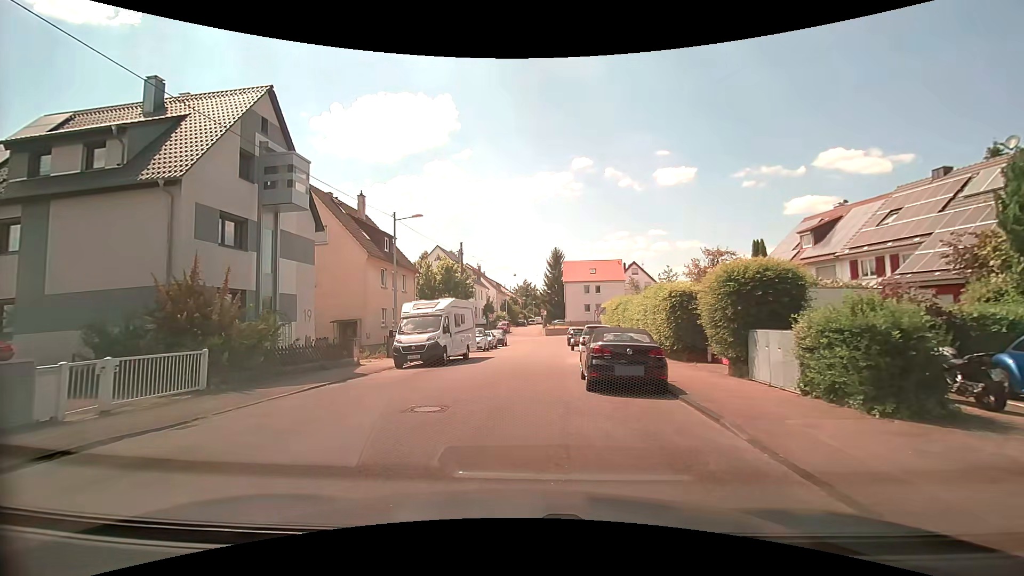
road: residential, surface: asphalt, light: Day
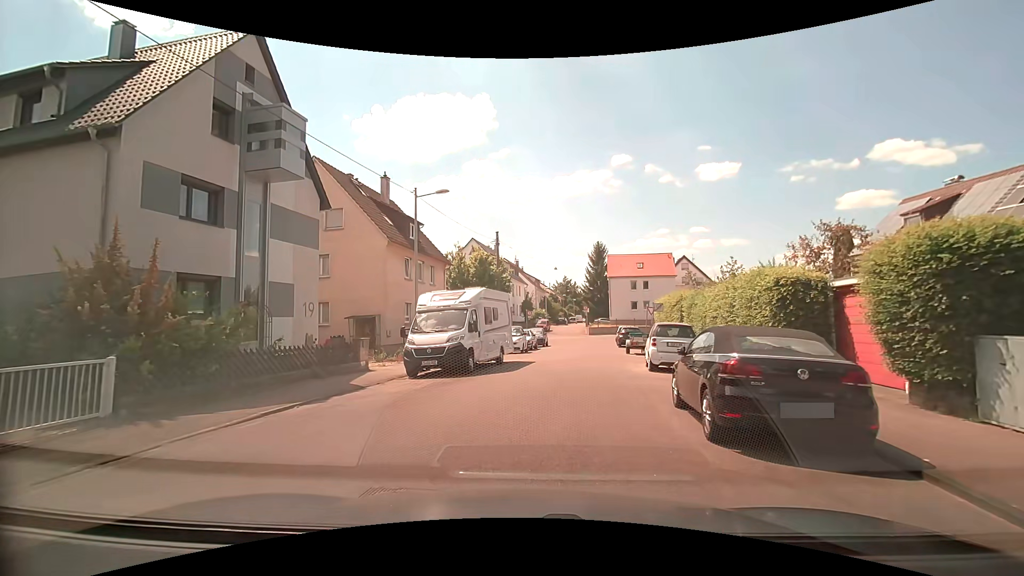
(-0.1, +4.9) m; -5°
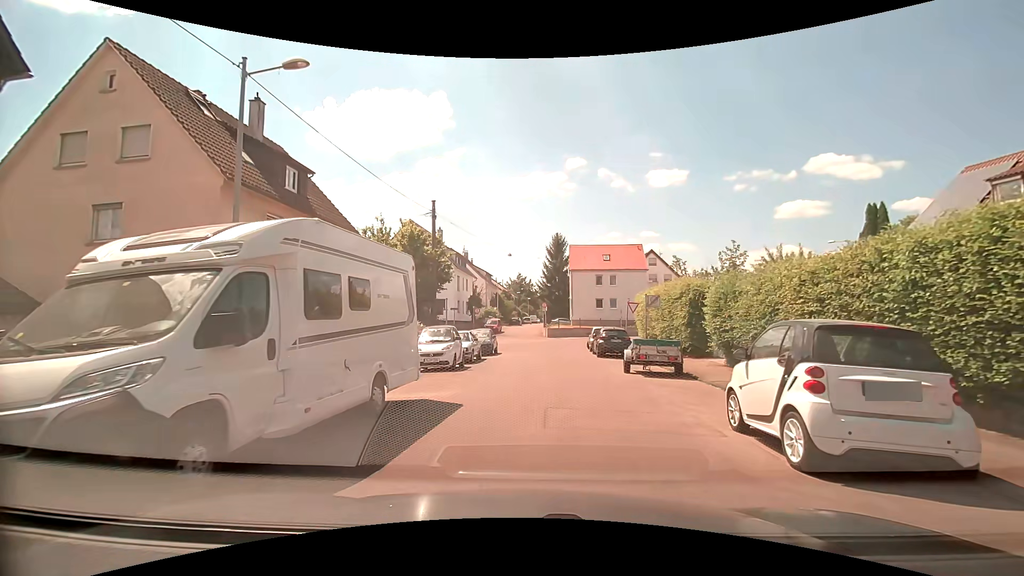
(+0.7, +11.0) m; +6°
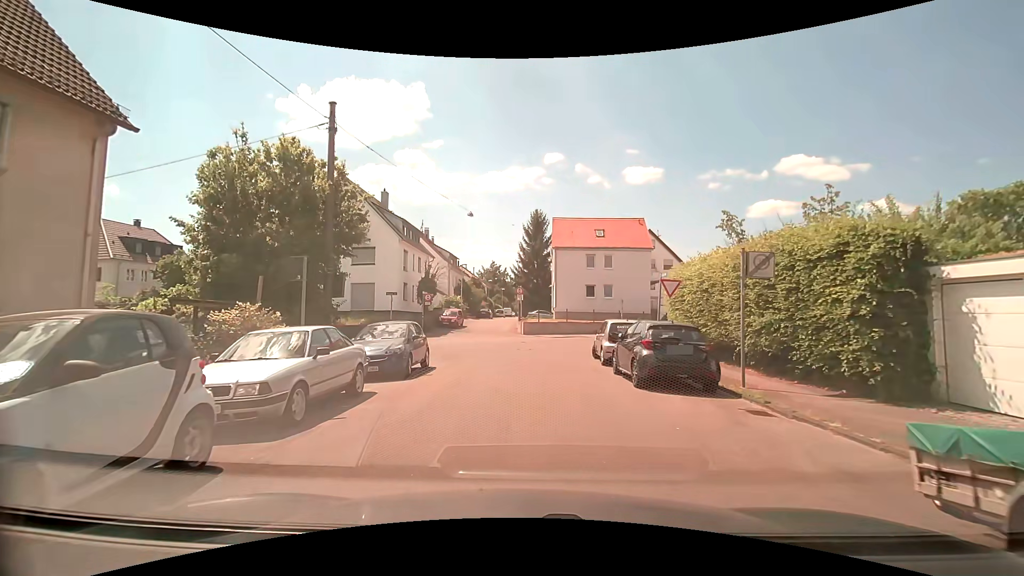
(+0.7, +13.9) m; +4°
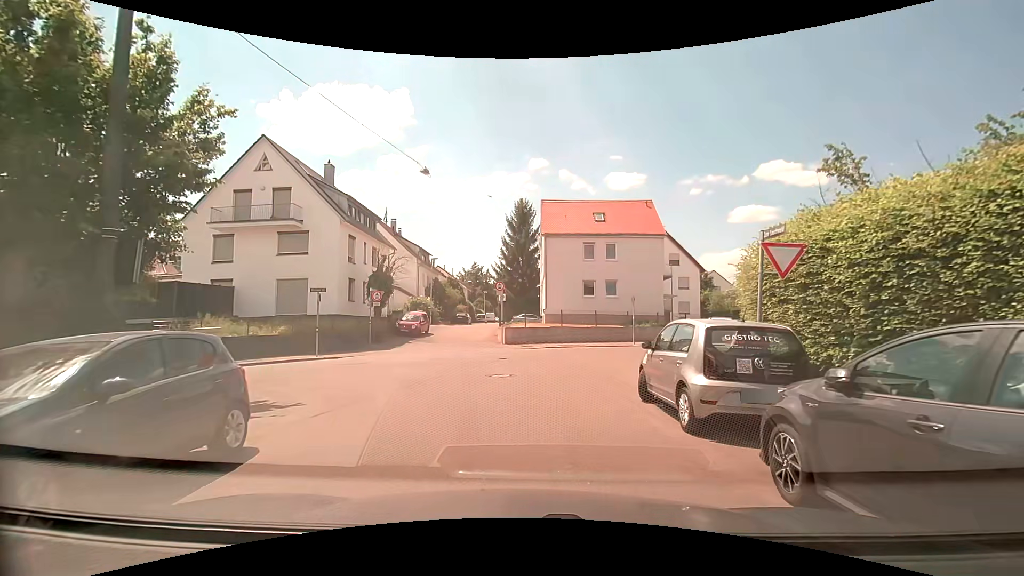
(+0.2, +9.5) m; +2°
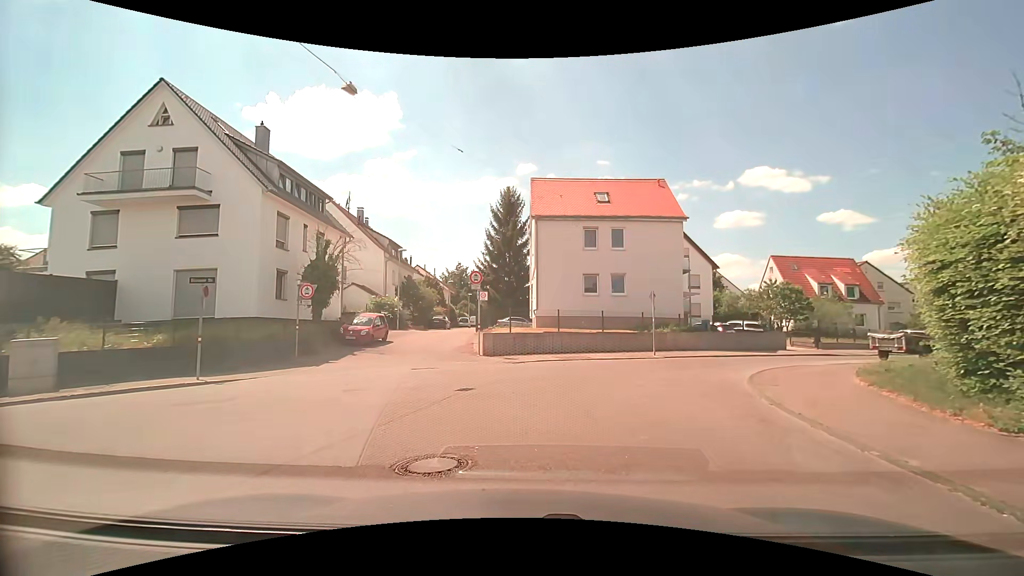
(0.0, +7.5) m; +1°
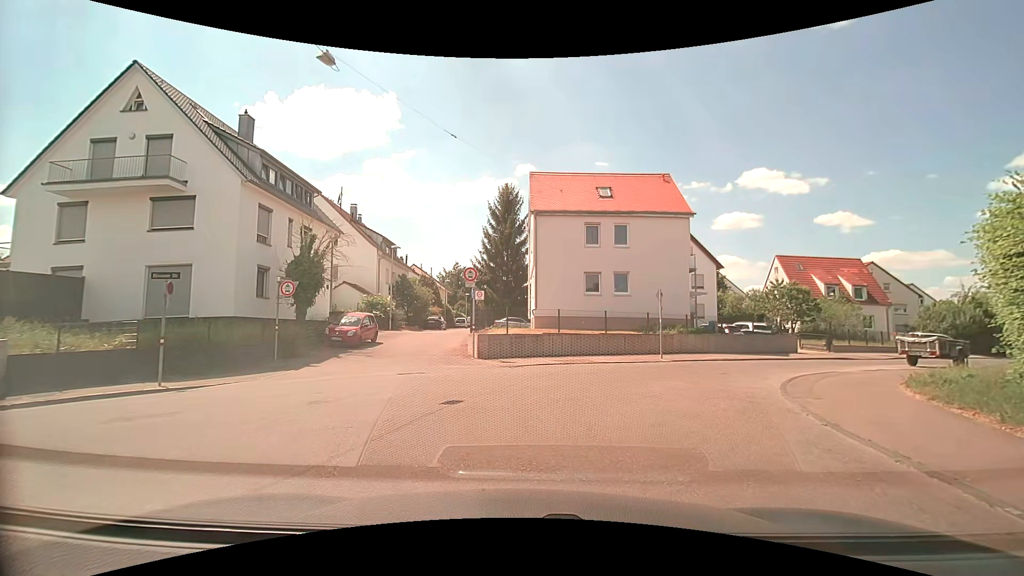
(0.0, +1.5) m; -1°
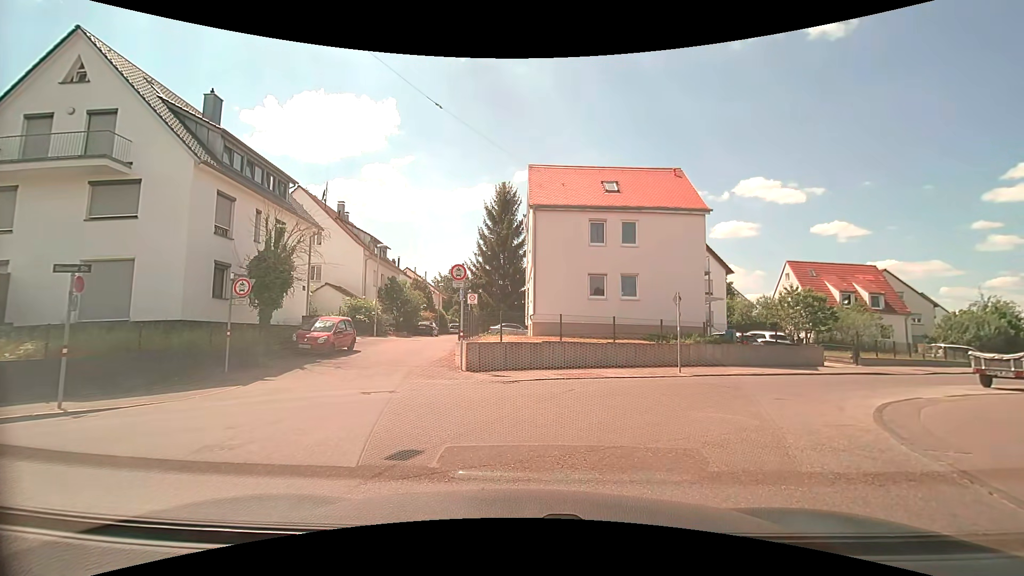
(0.0, +2.8) m; +1°
